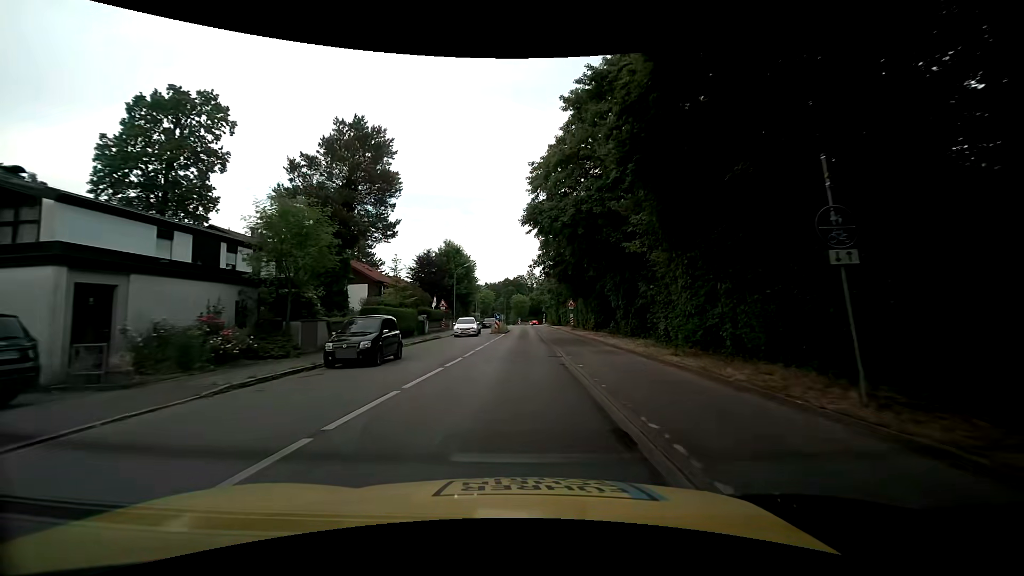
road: tertiary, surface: asphalt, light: Day
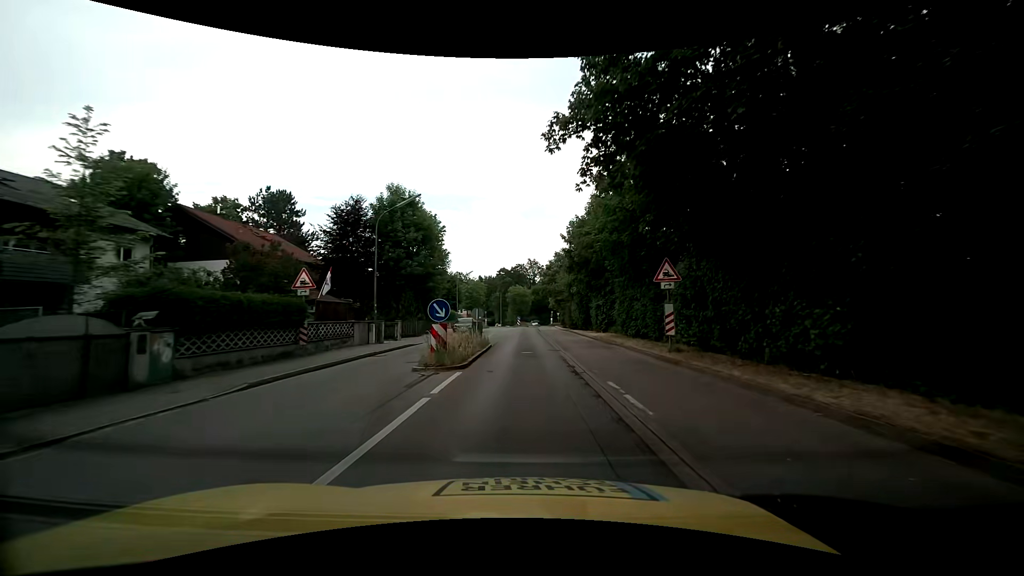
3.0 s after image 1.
(-0.1, +31.3) m; 0°
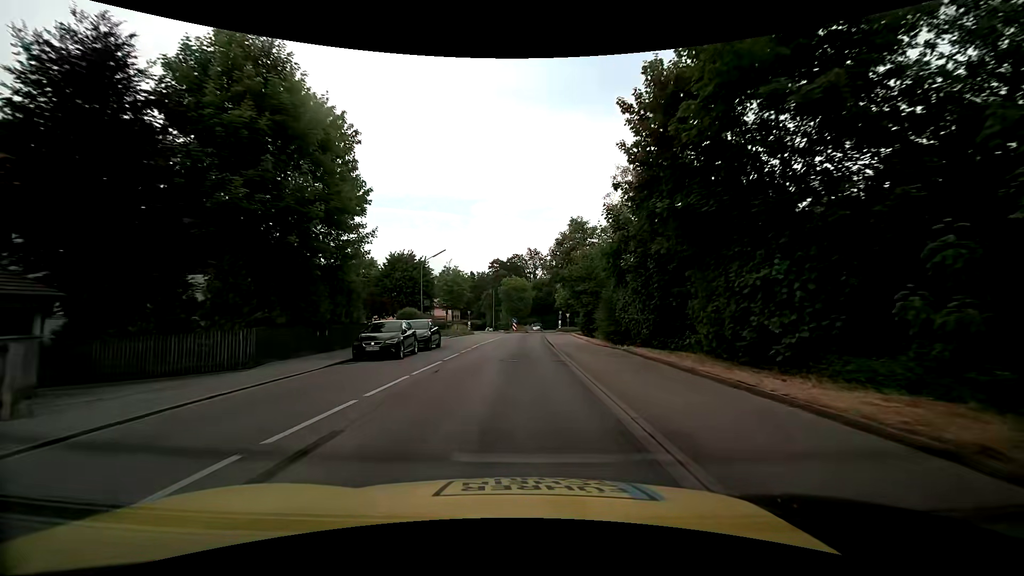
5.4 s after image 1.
(+0.3, +24.6) m; 0°
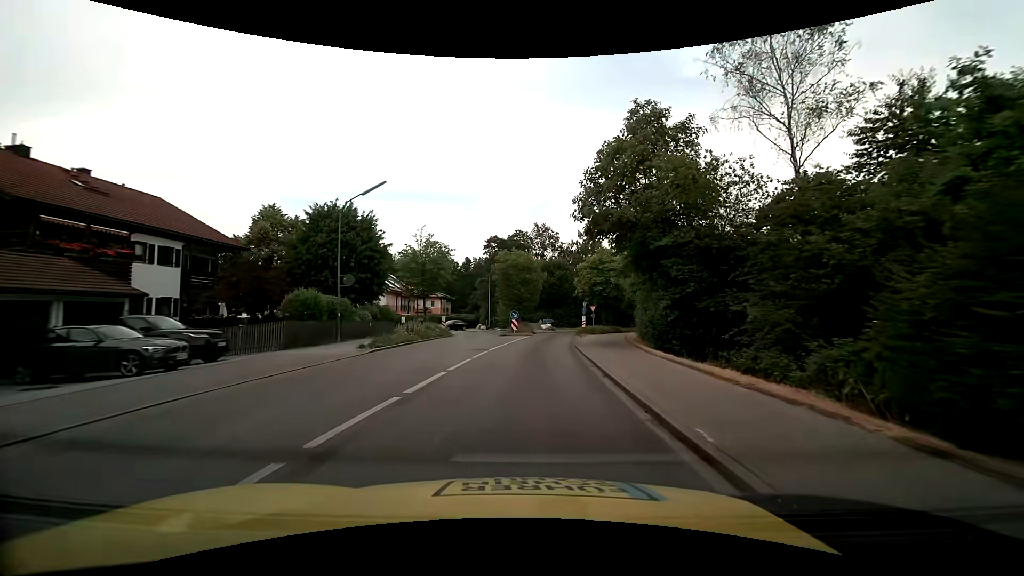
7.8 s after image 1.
(-0.1, +22.8) m; 0°
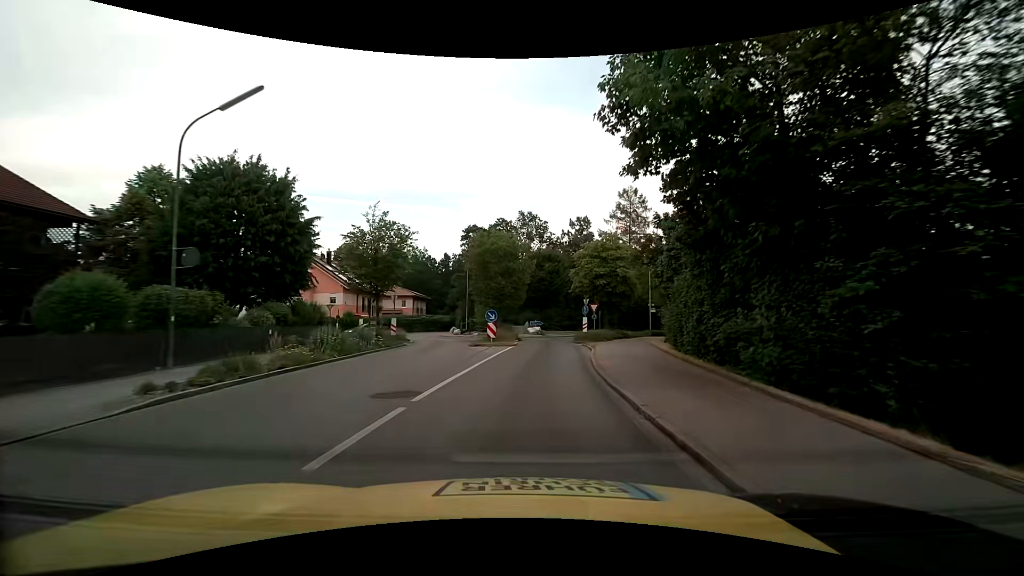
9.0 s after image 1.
(+0.2, +11.0) m; +2°
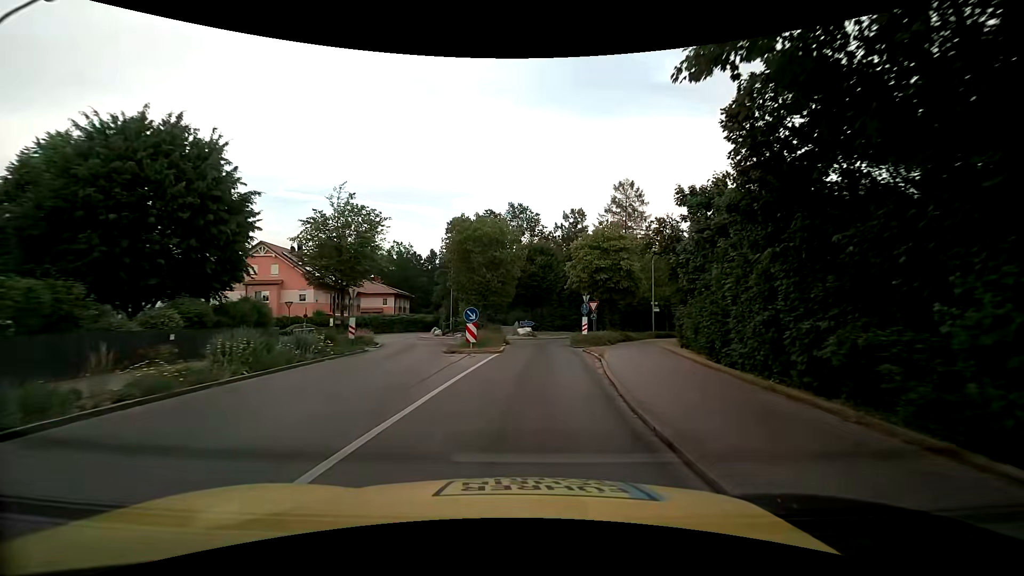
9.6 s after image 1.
(+0.1, +5.2) m; +1°
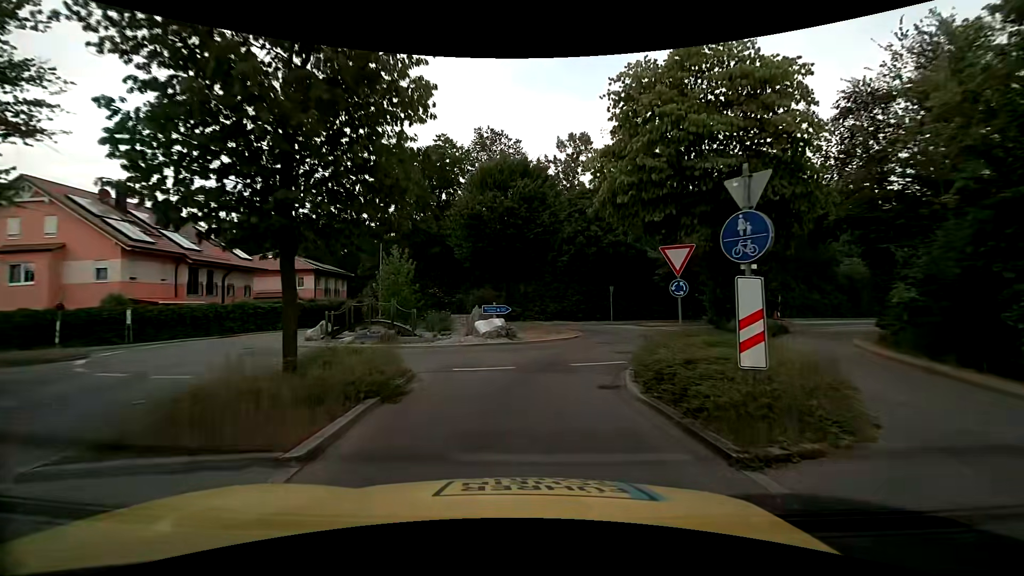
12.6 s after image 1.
(+0.7, +22.5) m; +2°
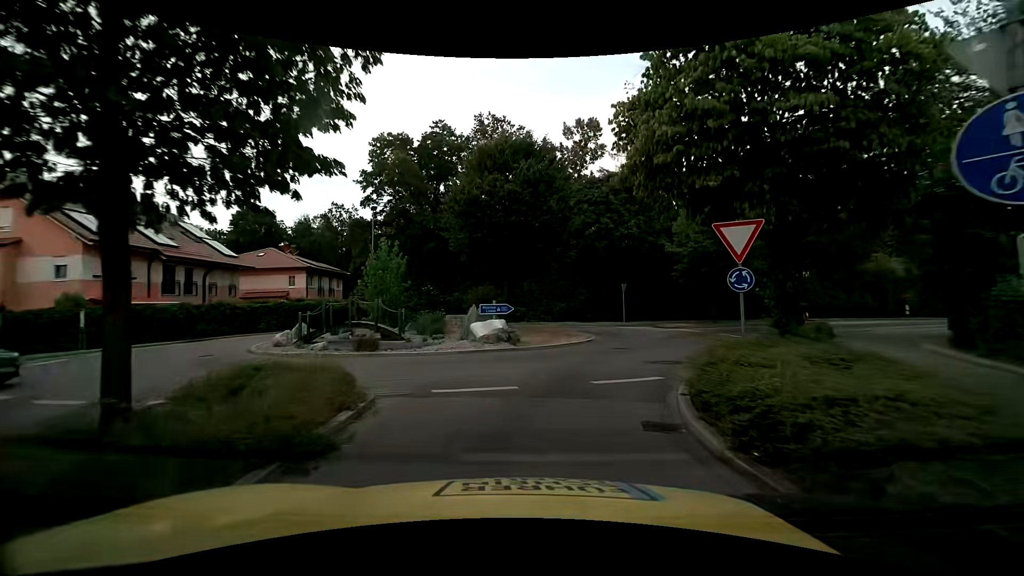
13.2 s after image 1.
(0.0, +2.9) m; 0°
(0, +10) (+4, +19) (+10, +27) (+18, +33) (+26, +39) (+35, +44) (+43, +49) (+51, +55) (+60, +60) (+68, +66) m
